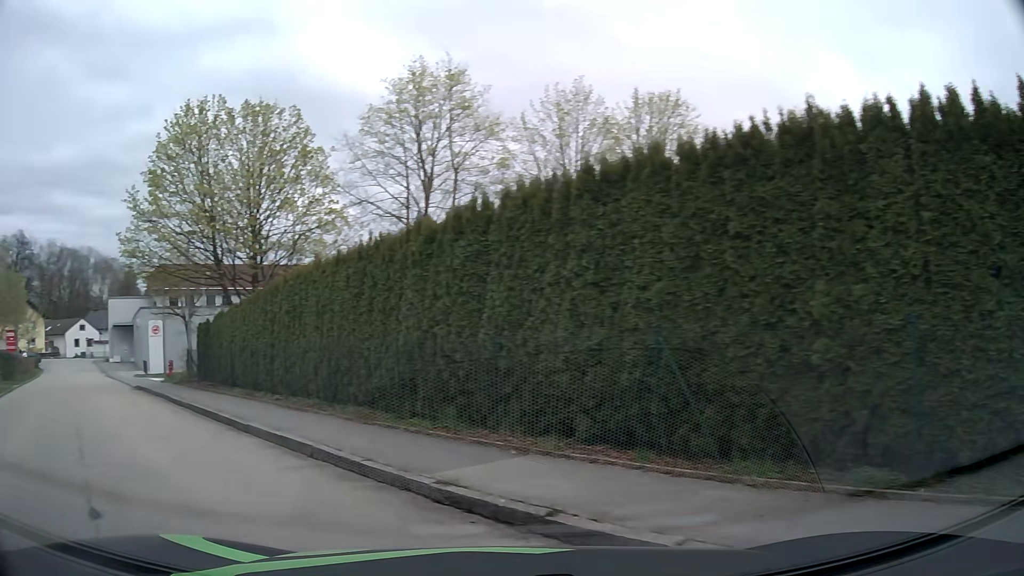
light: Day
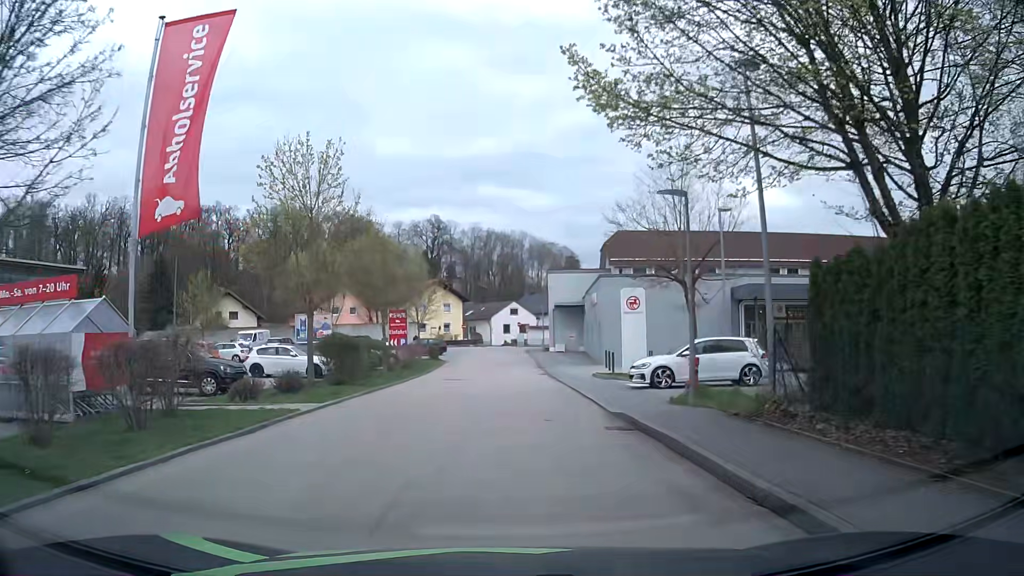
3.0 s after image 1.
(-8.9, +15.0) m; -38°
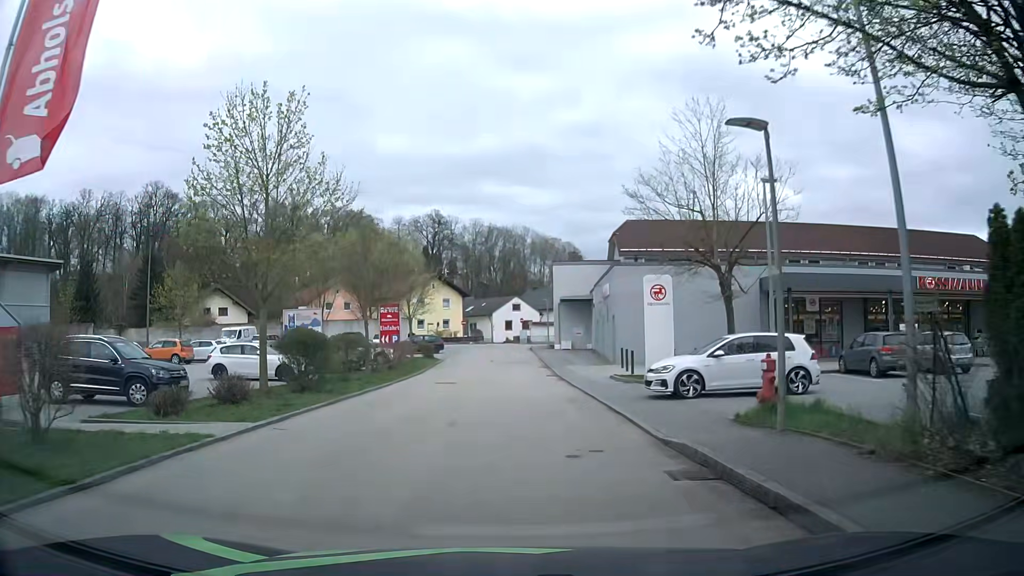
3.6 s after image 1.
(0.0, +4.2) m; -1°
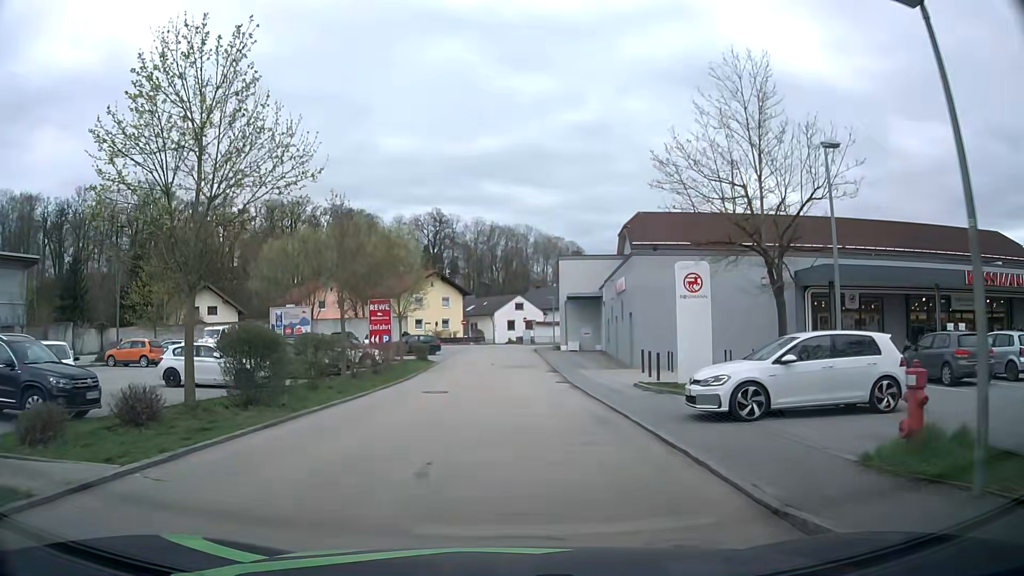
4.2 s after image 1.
(0.0, +4.2) m; 0°
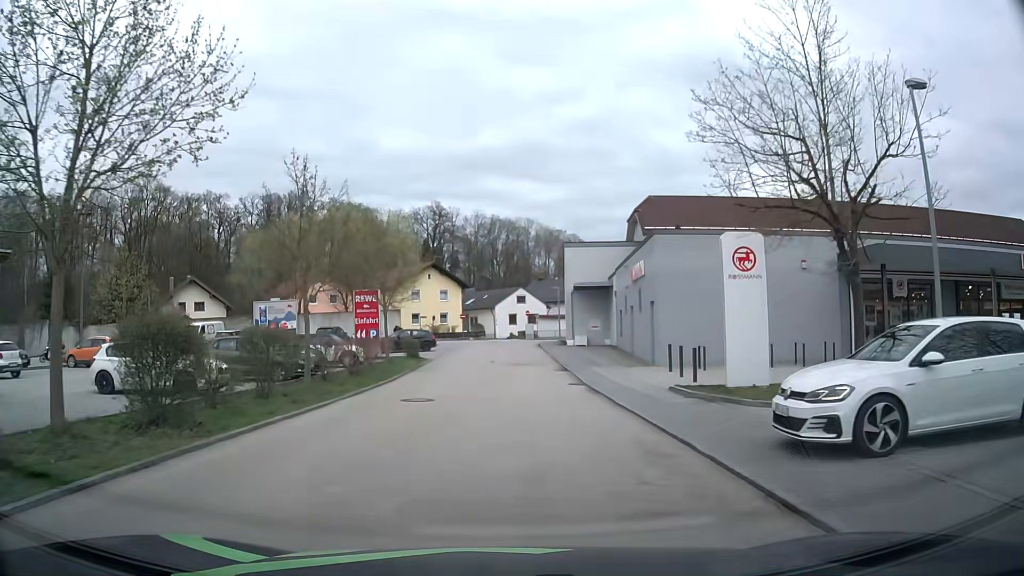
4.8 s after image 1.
(0.0, +4.3) m; 0°
